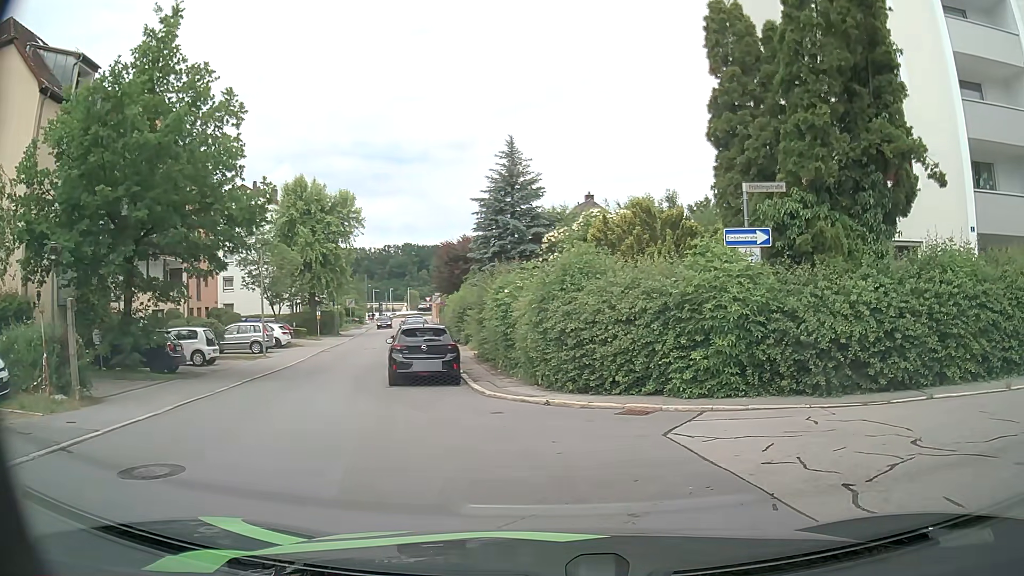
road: residential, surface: asphalt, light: Day
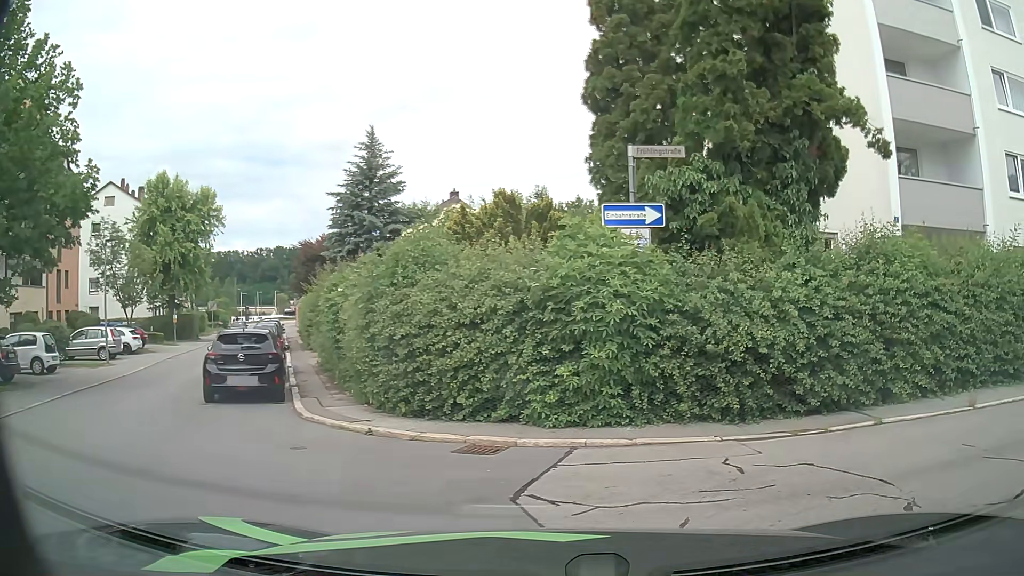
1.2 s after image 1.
(+0.3, +2.7) m; +13°
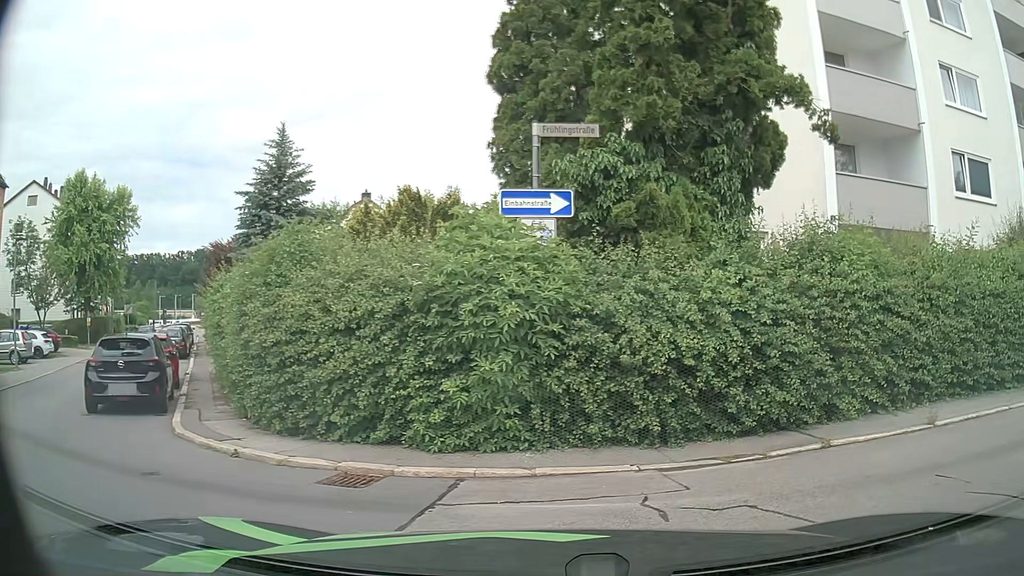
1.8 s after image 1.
(+0.1, +1.3) m; +6°
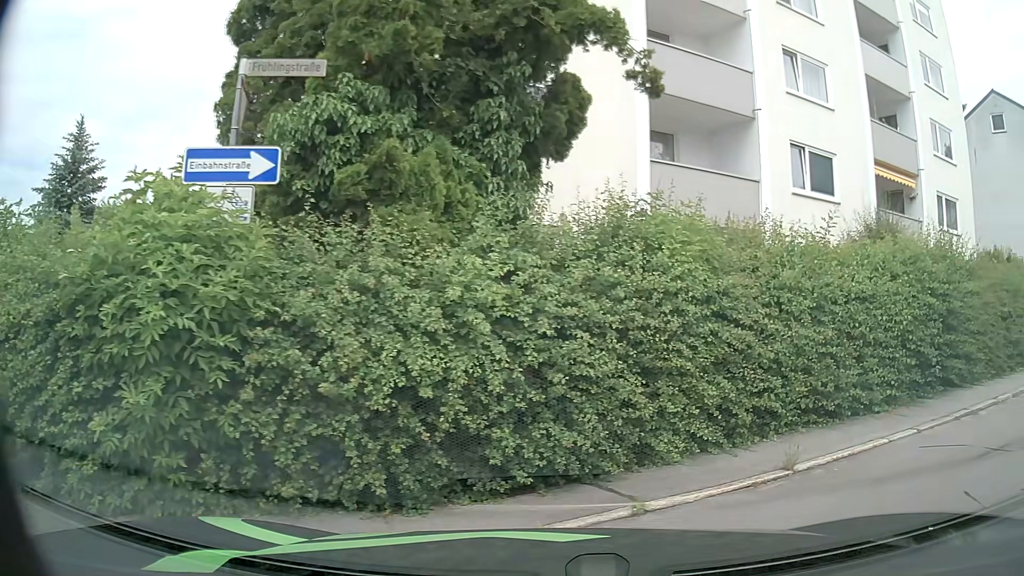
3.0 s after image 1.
(+0.3, +2.3) m; +16°
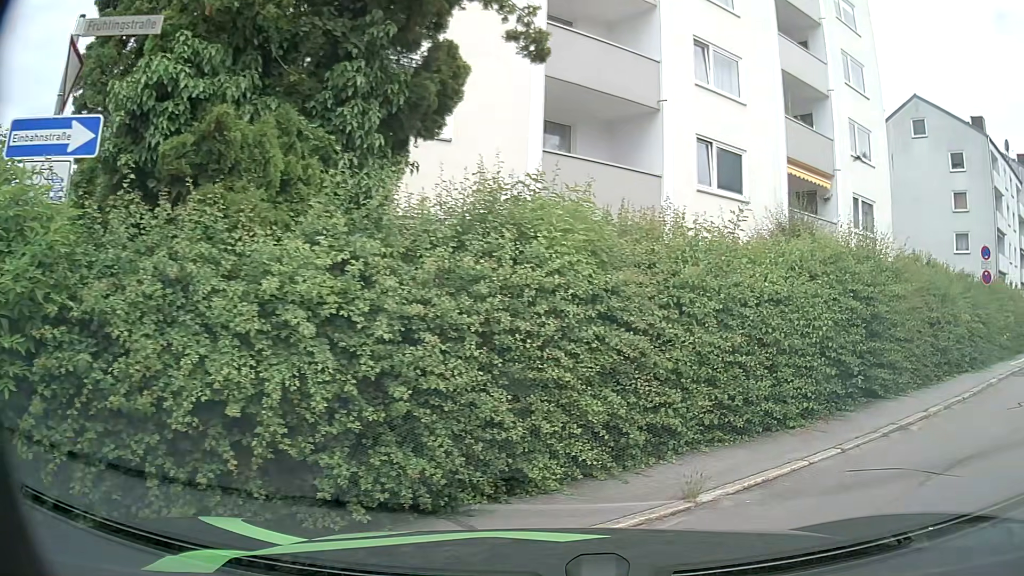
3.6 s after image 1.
(+0.1, +1.0) m; +7°
